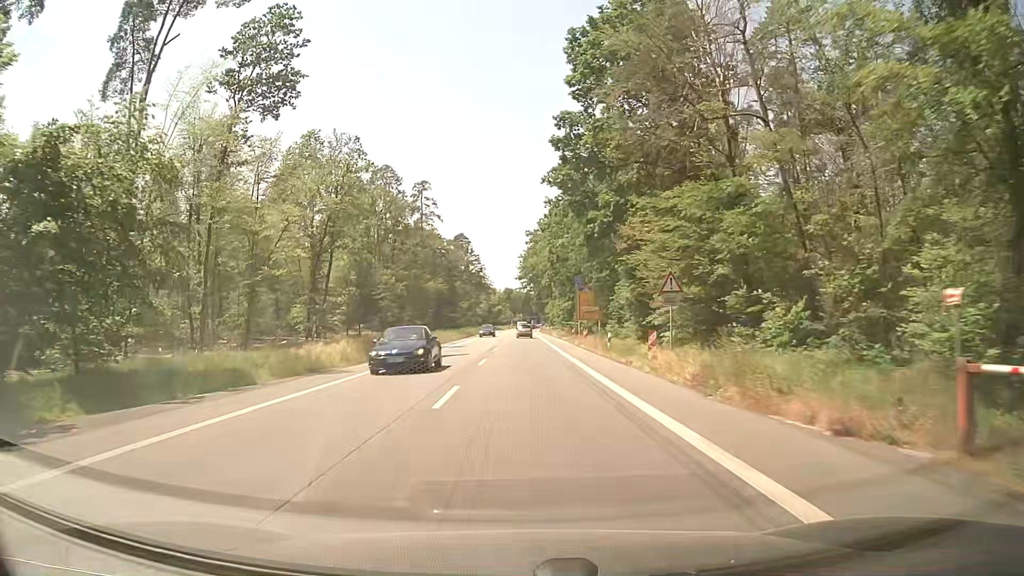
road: secondary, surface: asphalt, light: Day
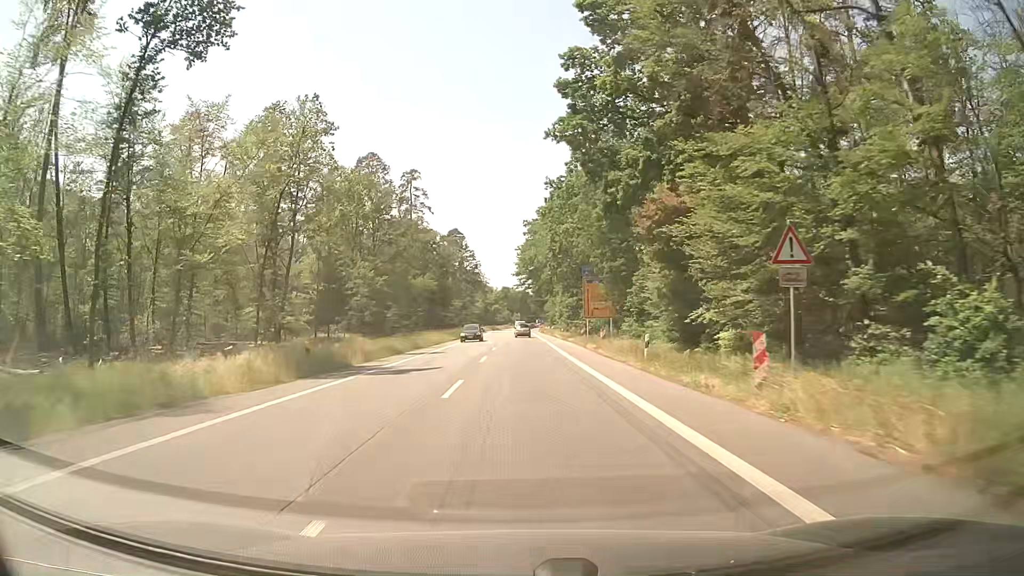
(0.0, +10.2) m; 0°
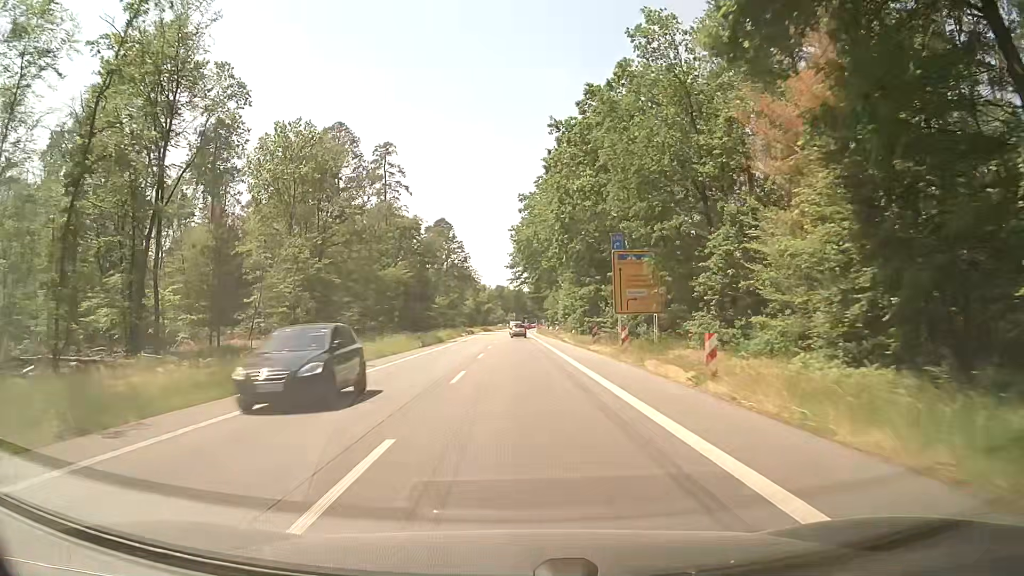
(0.0, +20.2) m; 0°
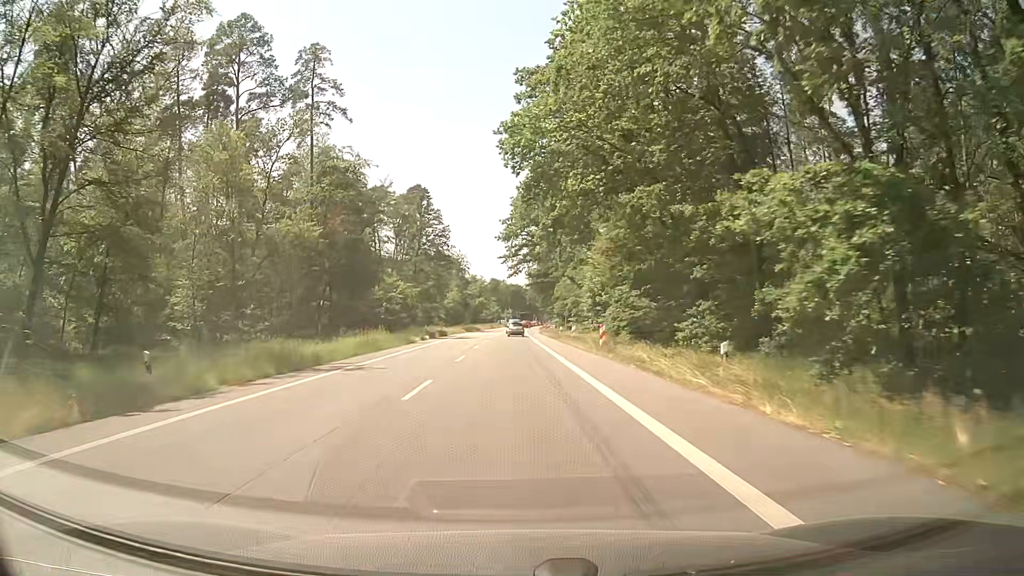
(+0.2, +39.3) m; +1°
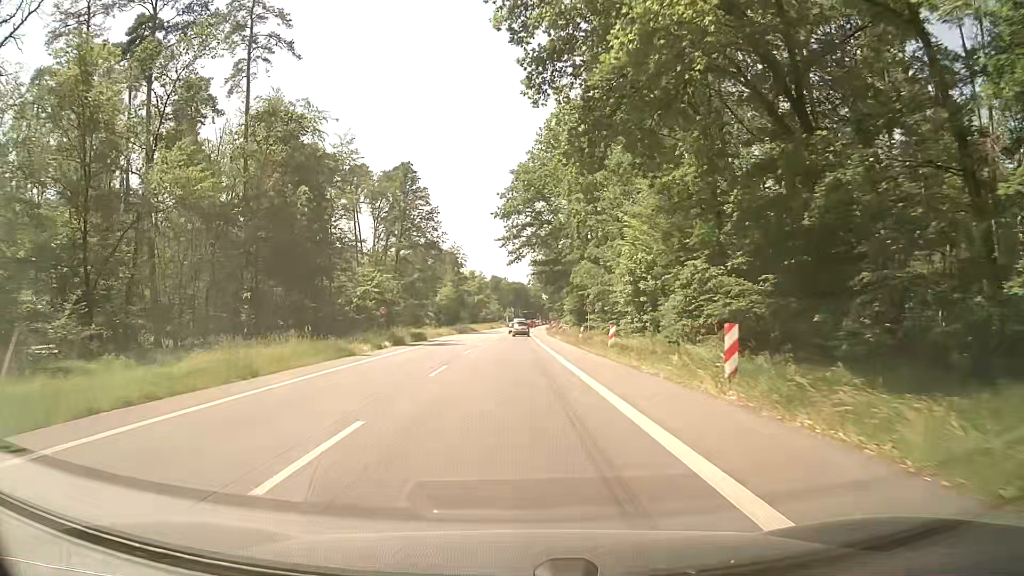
(-0.1, +18.4) m; -1°
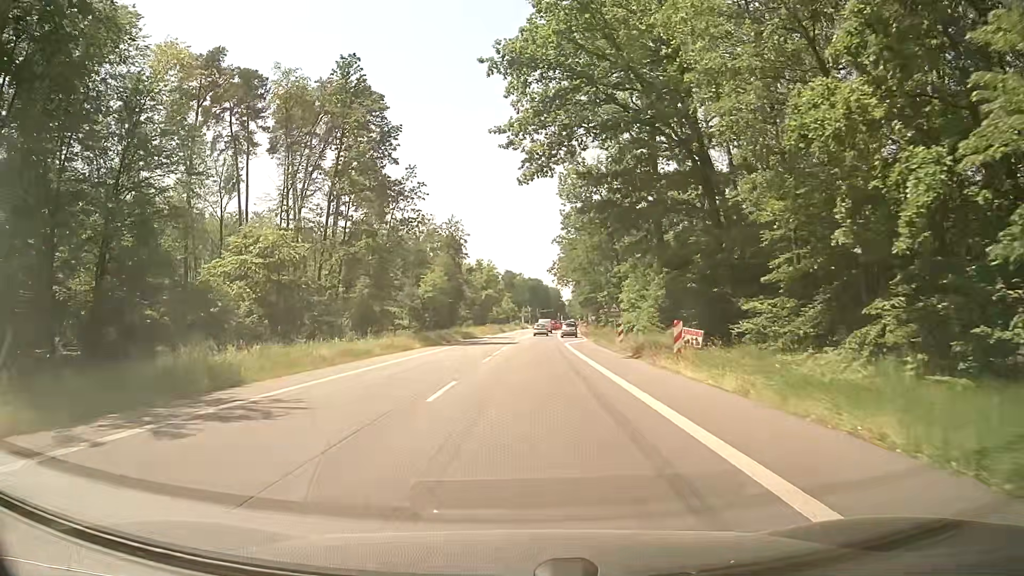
(-0.4, +40.3) m; -2°
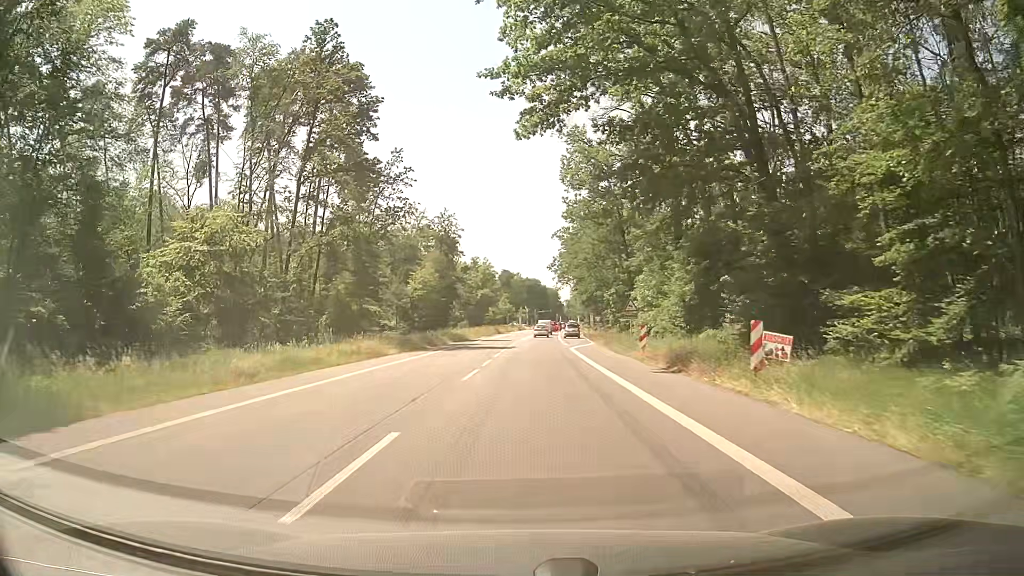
(+0.1, +7.2) m; 0°
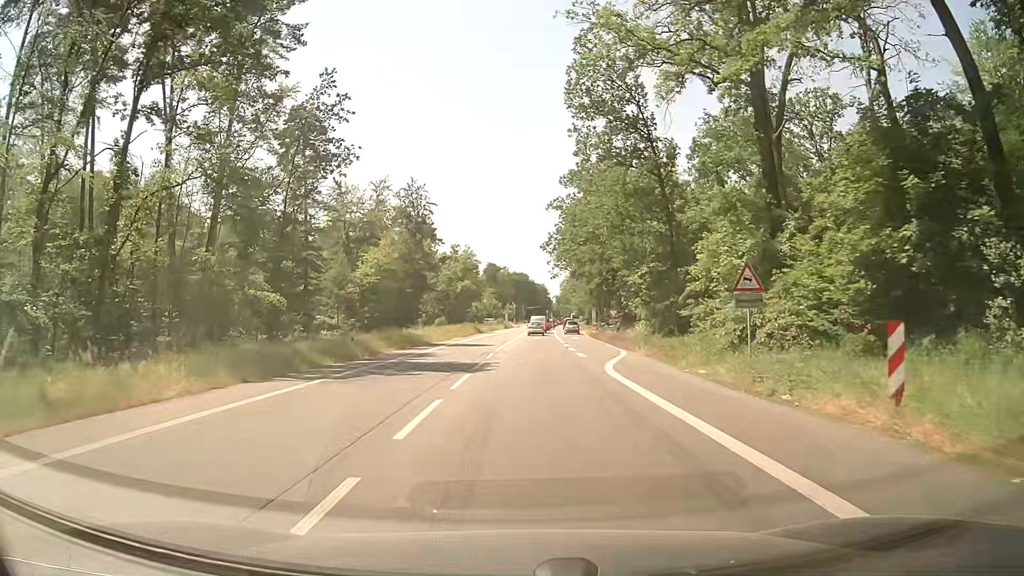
(+0.4, +20.4) m; +1°
